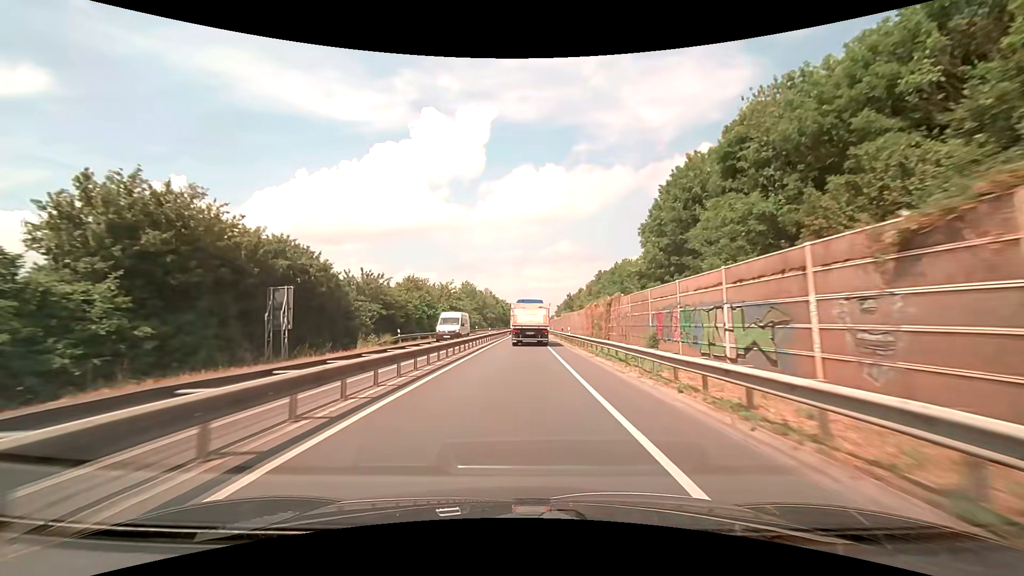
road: trunk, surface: asphalt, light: Day
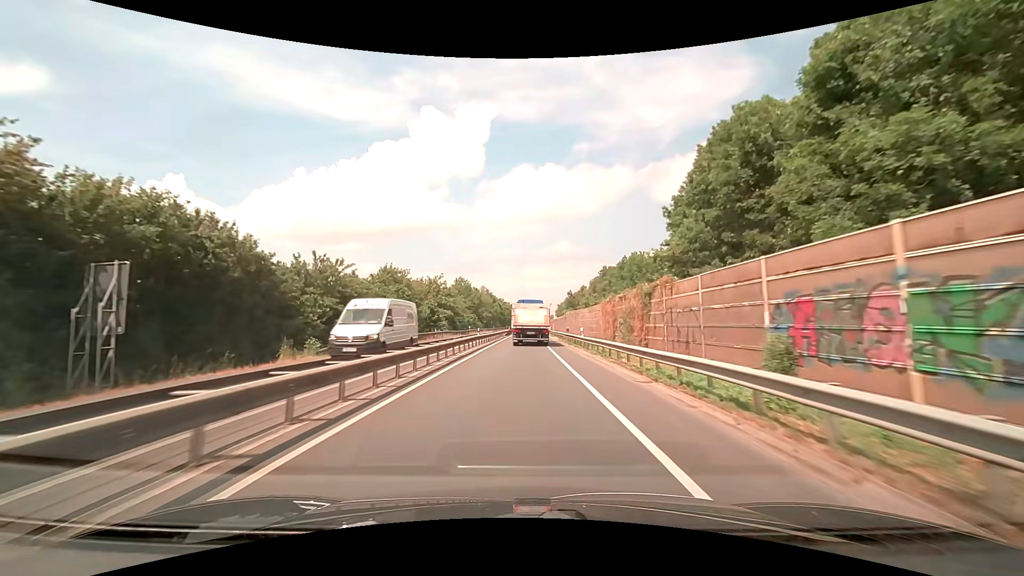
(0.0, +10.2) m; 0°
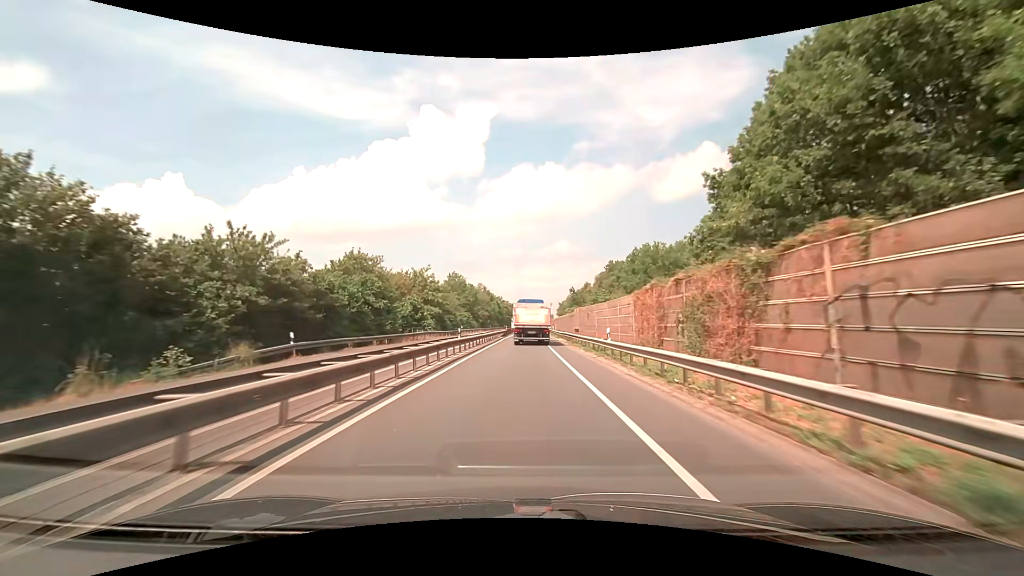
(0.0, +10.3) m; 0°
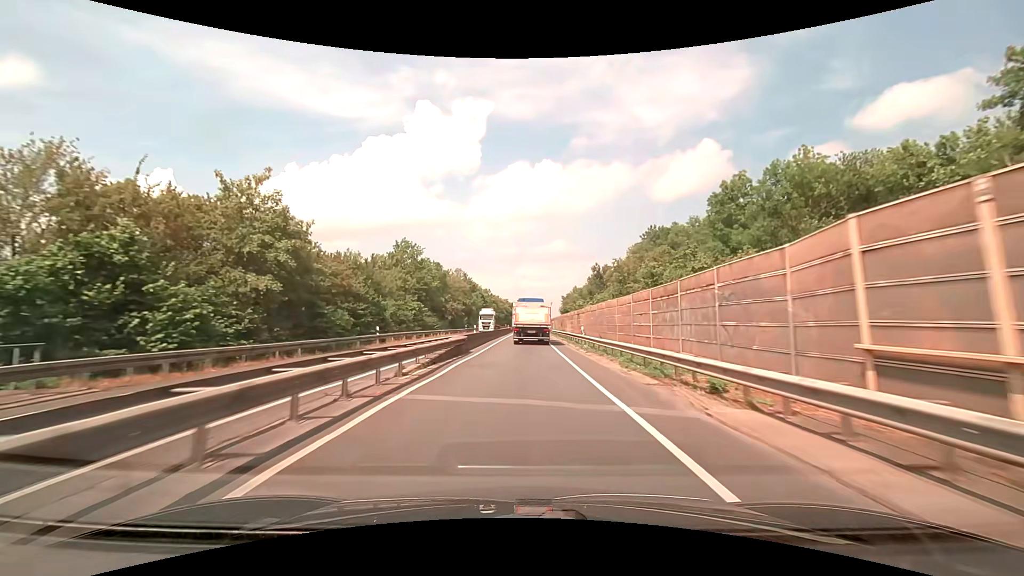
(+0.2, +42.1) m; +1°
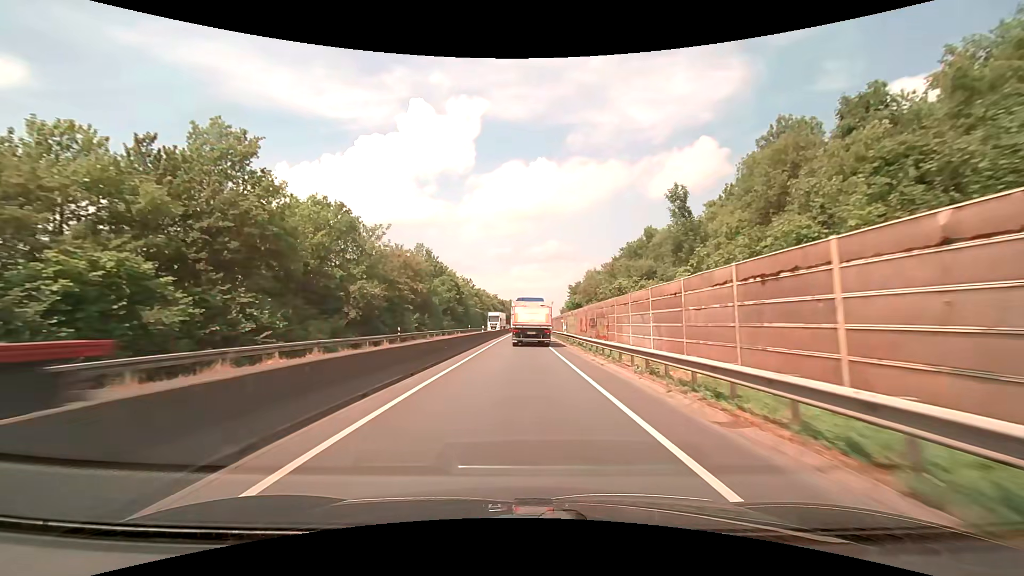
(+0.1, +41.2) m; +1°
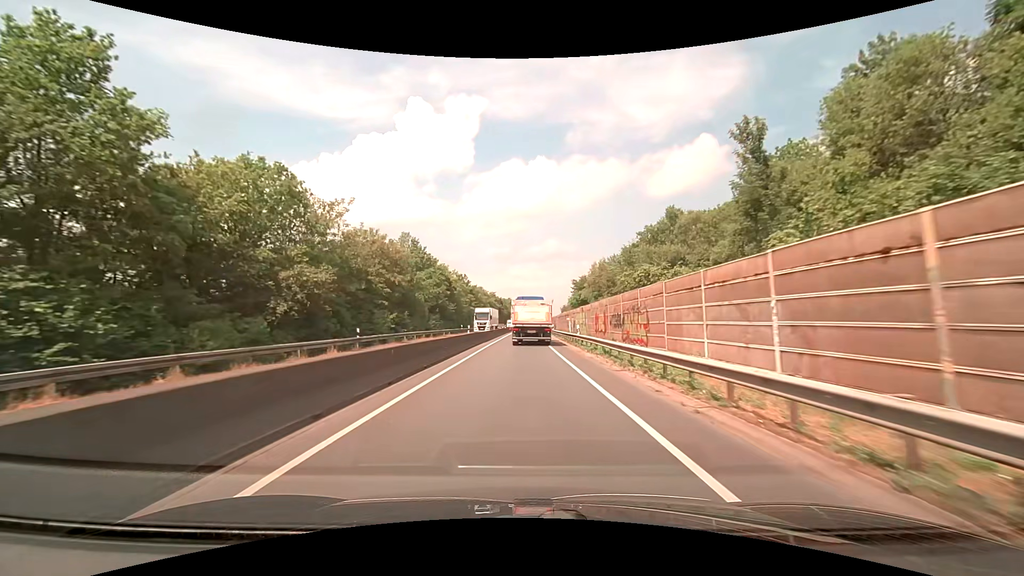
(0.0, +10.1) m; 0°
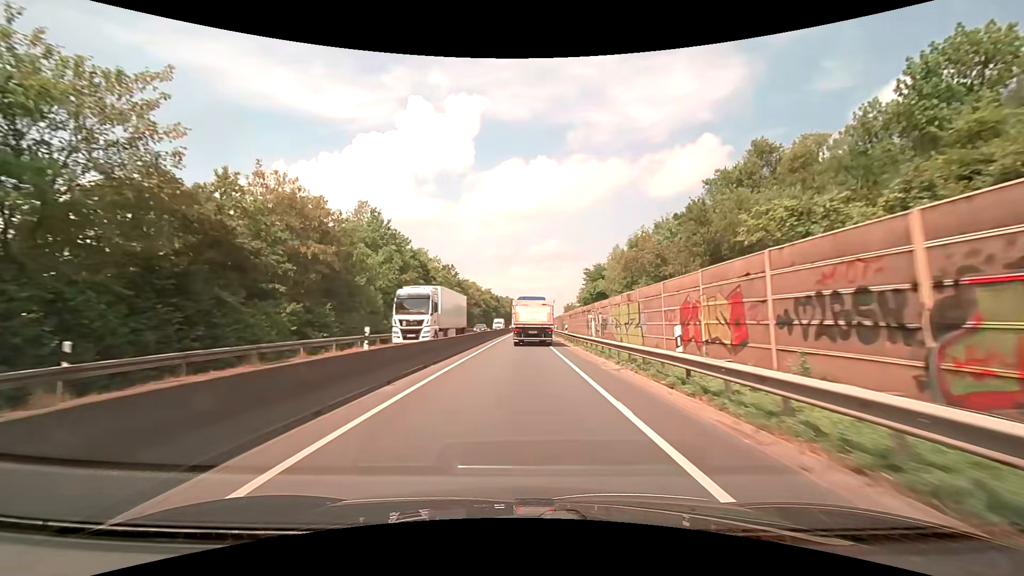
(0.0, +20.0) m; 0°
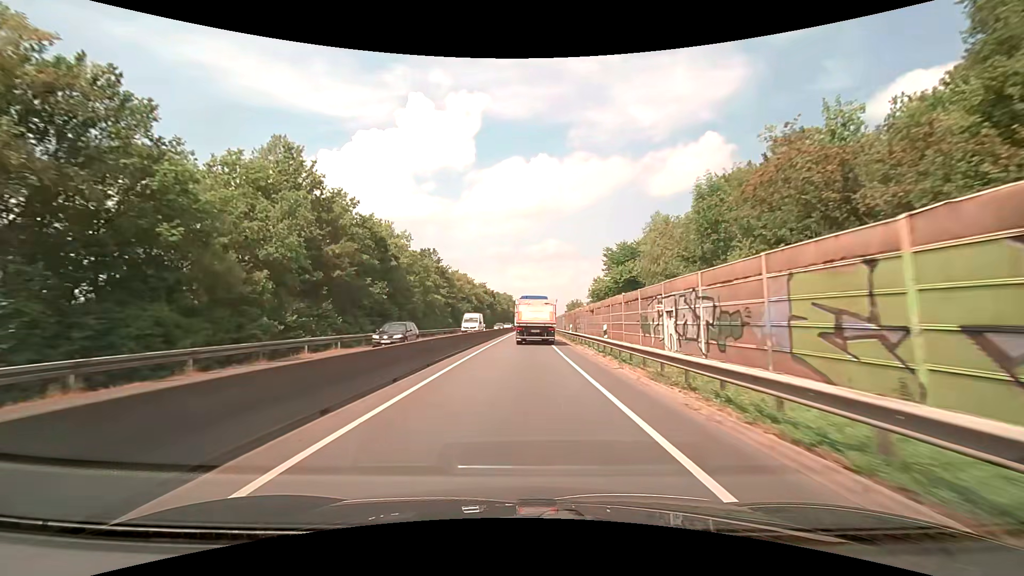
(0.0, +19.9) m; 0°
(0, +10) (0, +20) (0, +30) (0, +40) (+1, +50) (+1, +60) (+1, +70) (+1, +80) (+2, +90) (+2, +100) m
